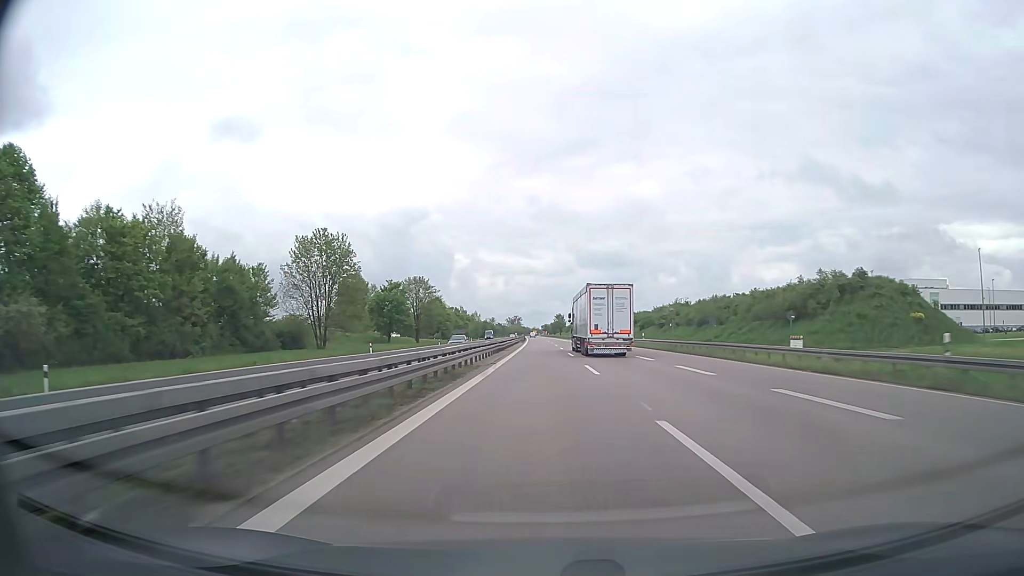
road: trunk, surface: asphalt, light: Day
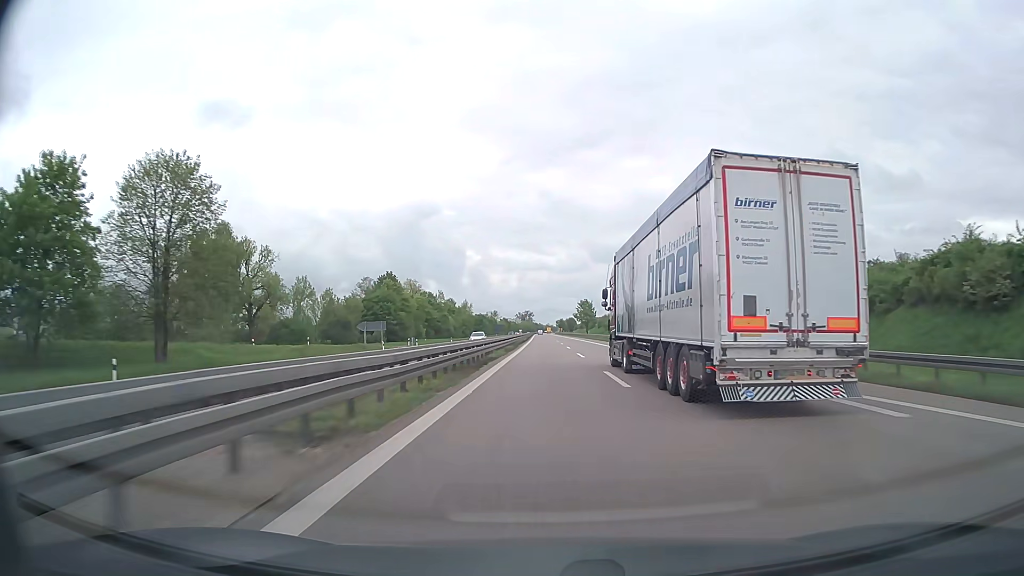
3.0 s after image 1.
(-1.0, +96.0) m; -1°
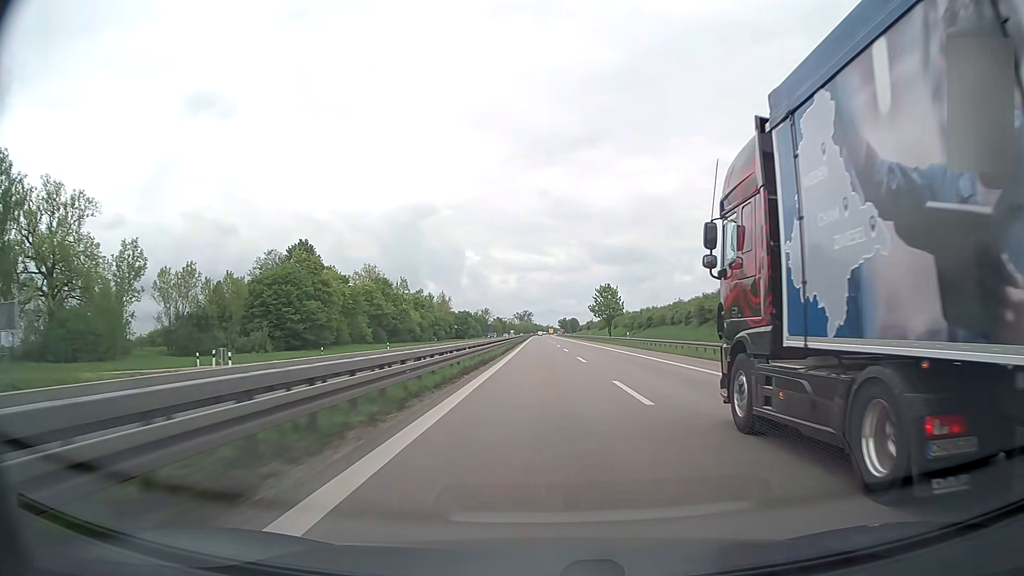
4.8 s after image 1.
(-0.1, +57.6) m; 0°
(0, +10) (0, +20) (0, +30) (0, +40) (0, +50) (0, +60) (0, +70) (0, +80) (0, +90) (0, +100) m
